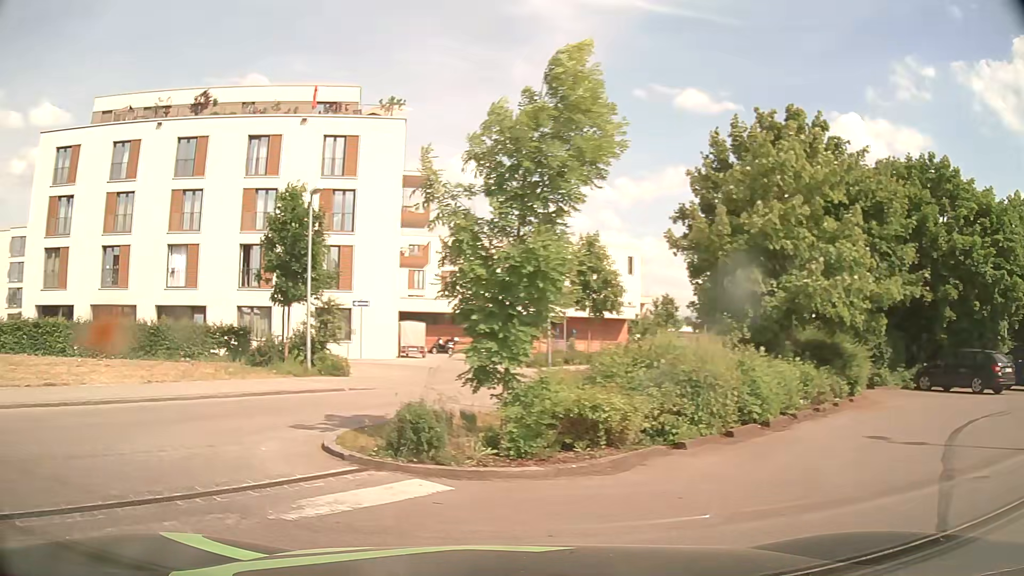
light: Day
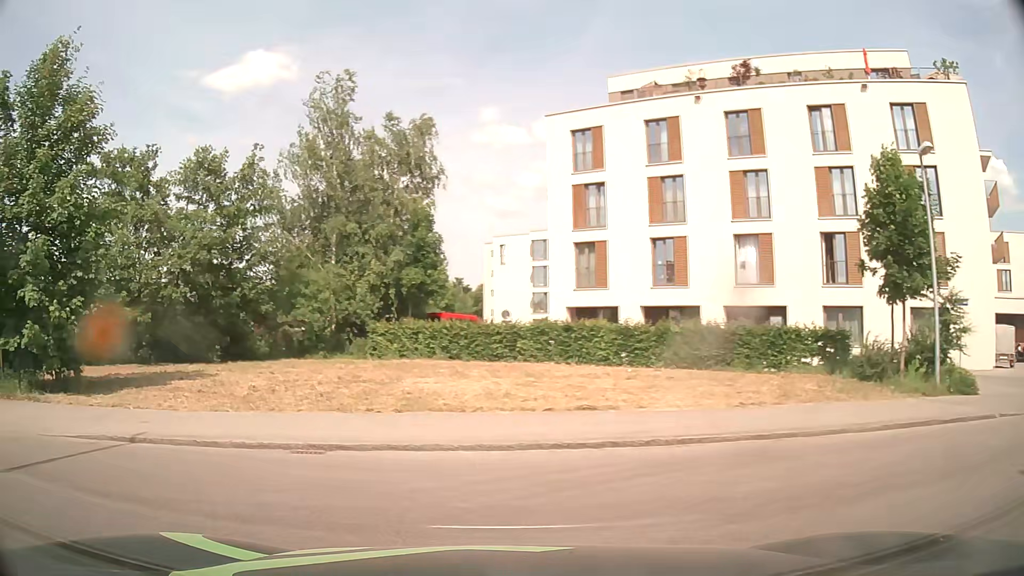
(-2.2, +5.1) m; -47°
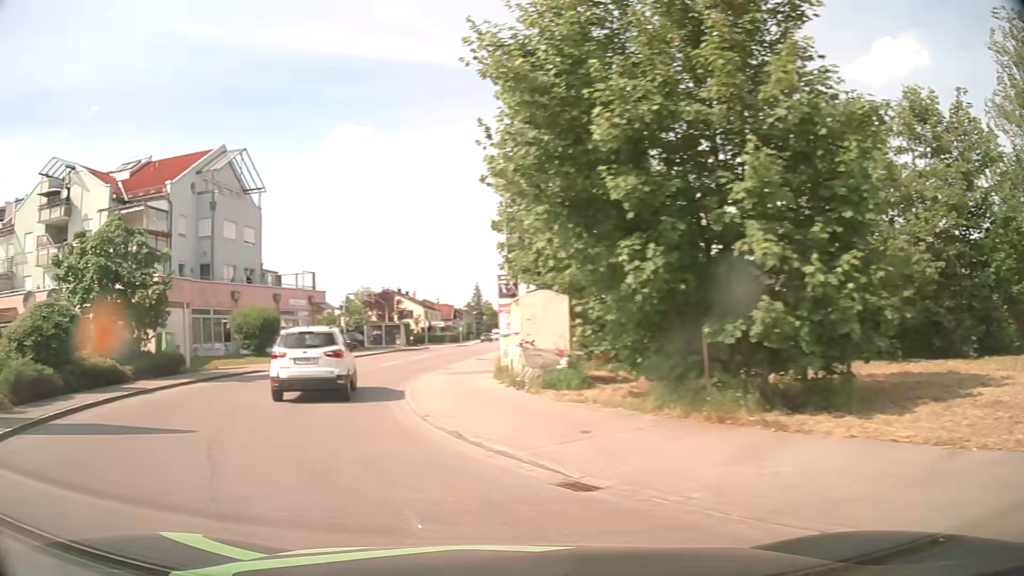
(-3.4, +5.8) m; -59°
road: residential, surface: asphalt
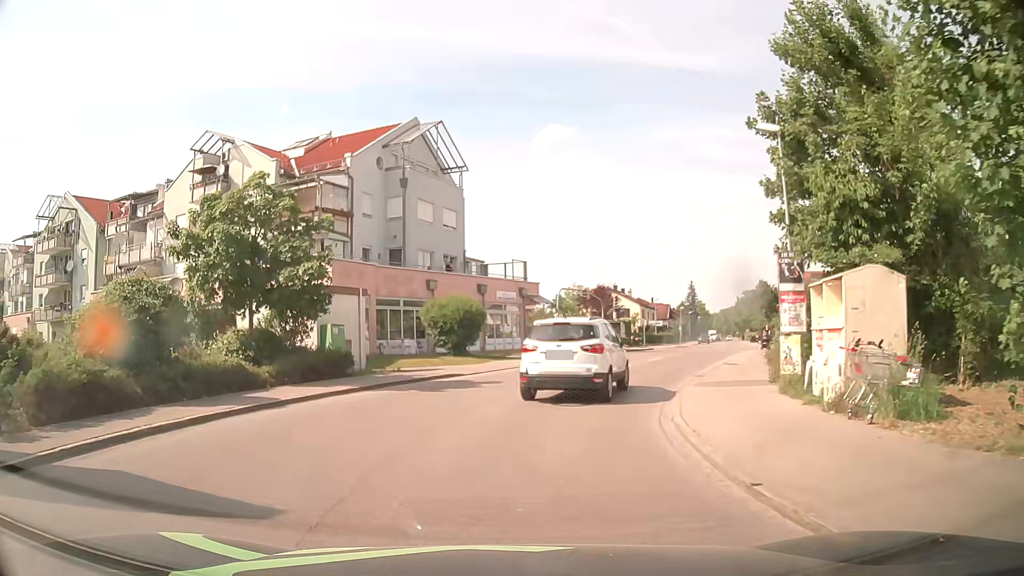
(-1.3, +5.8) m; -18°
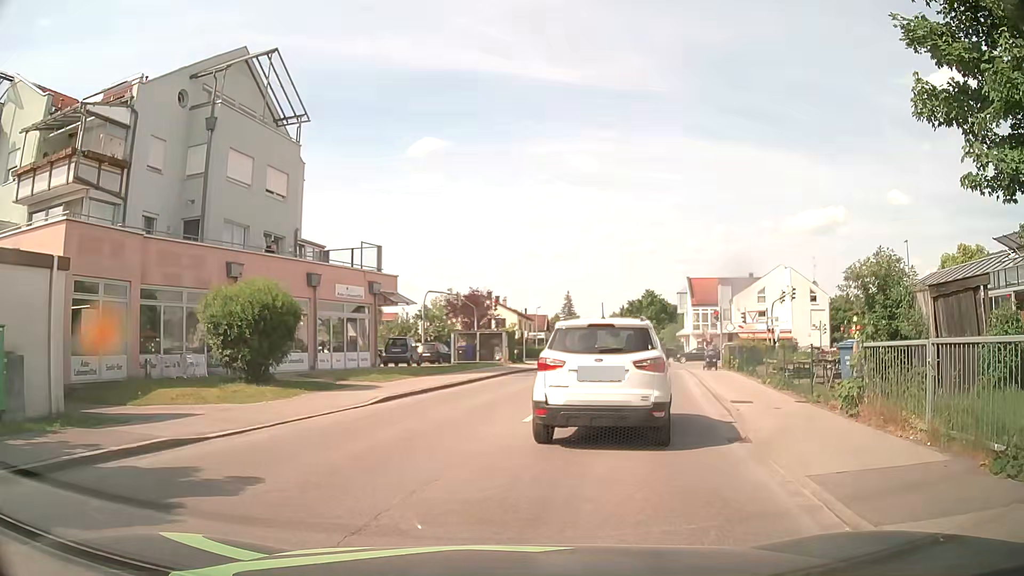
(+0.6, +11.6) m; +11°
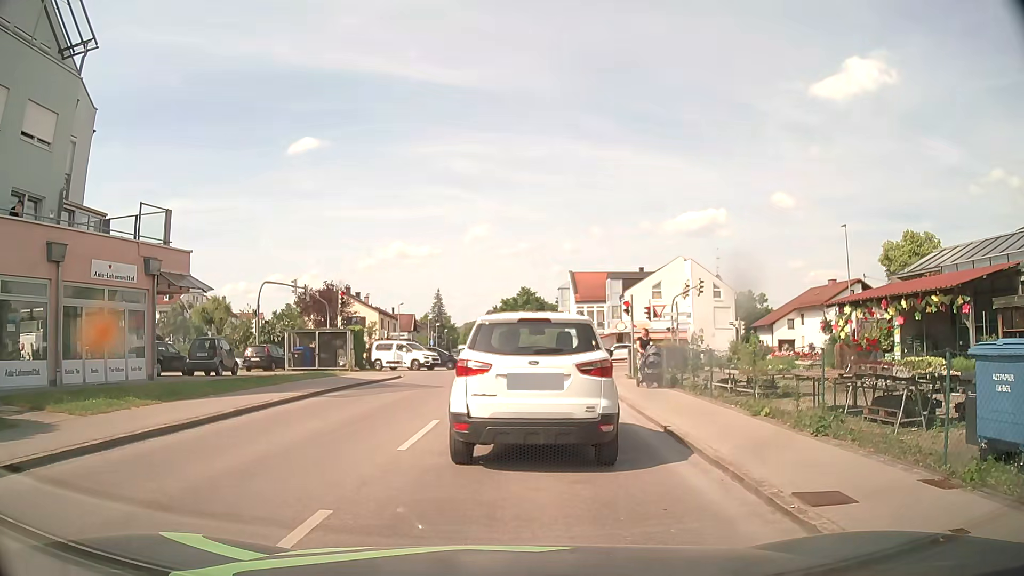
(+1.1, +8.7) m; +11°
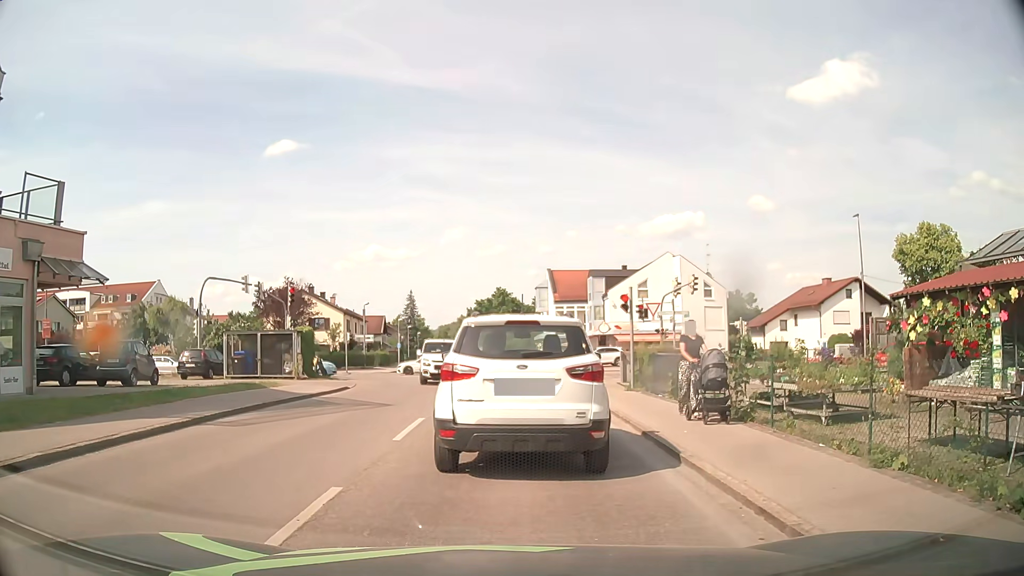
(+0.1, +5.0) m; +2°
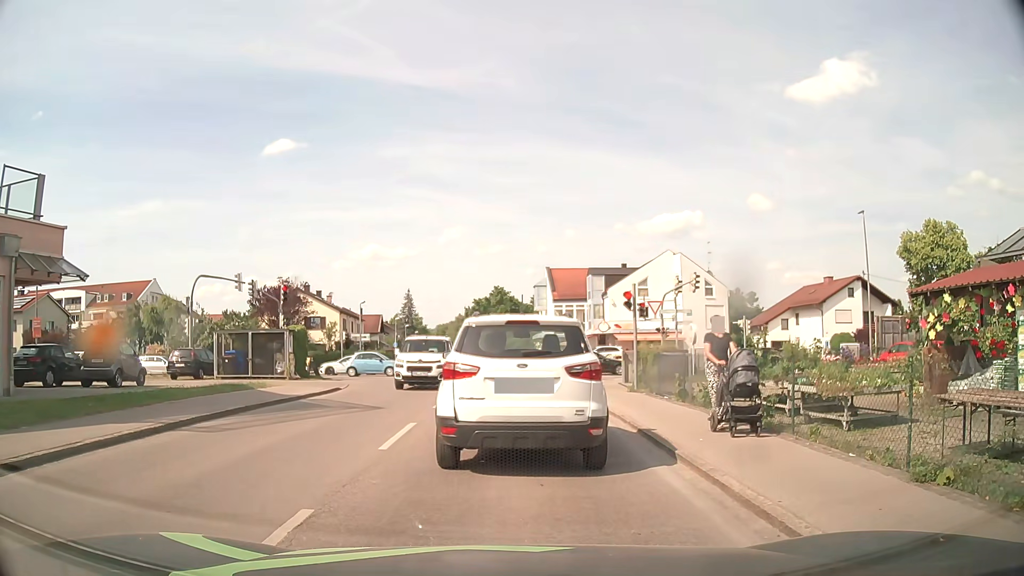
(0.0, +0.8) m; +1°
